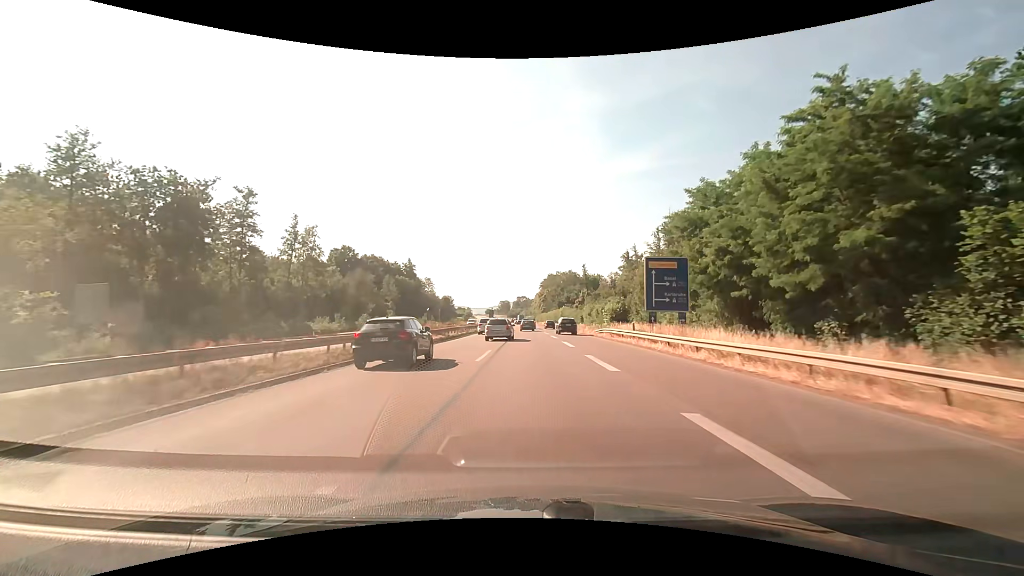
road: trunk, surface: asphalt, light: Day
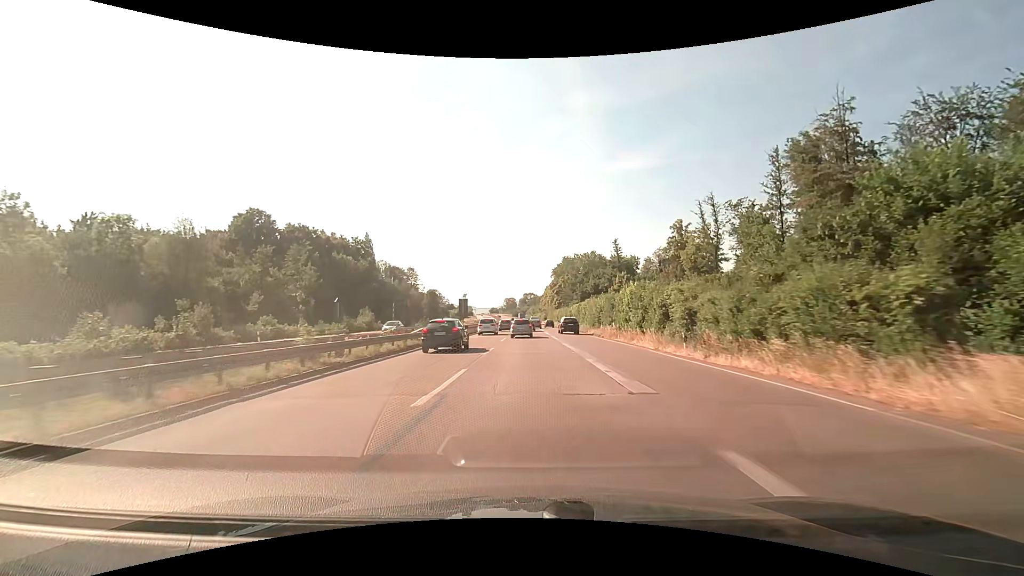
(-0.3, +62.2) m; -1°
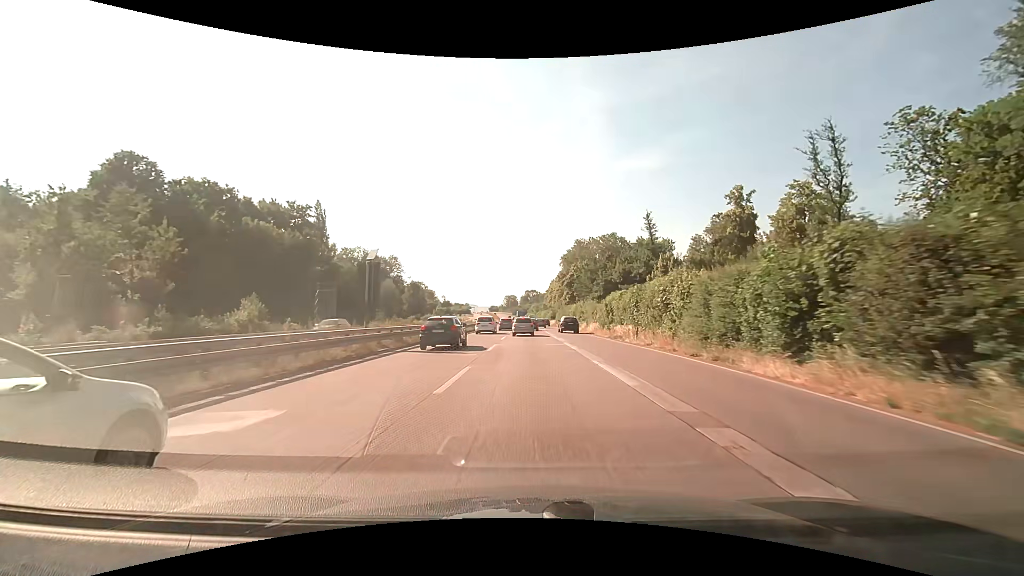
(-0.1, +36.7) m; 0°
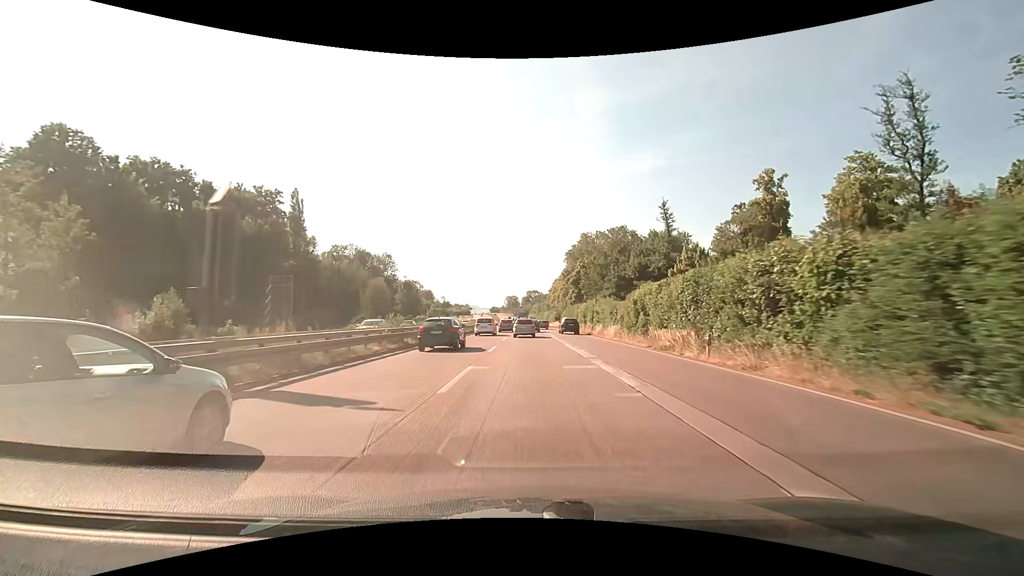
(0.0, +11.9) m; 0°
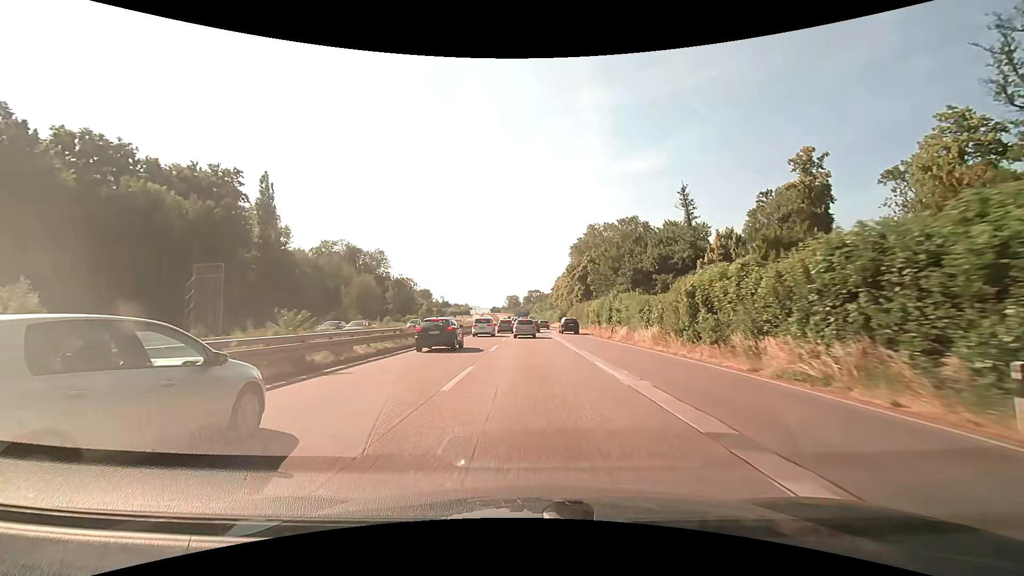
(-0.1, +11.8) m; 0°
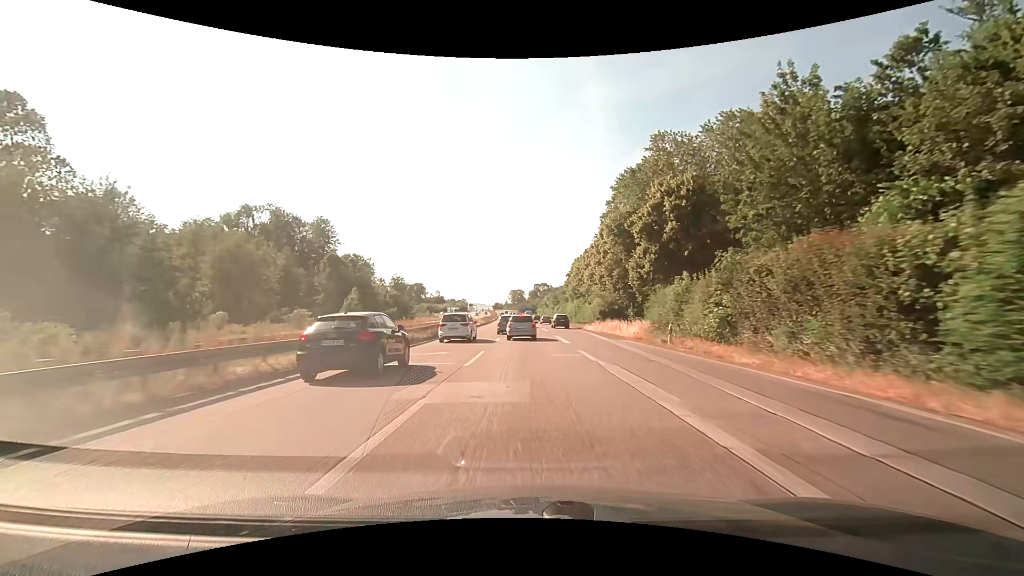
(-0.4, +55.8) m; -1°
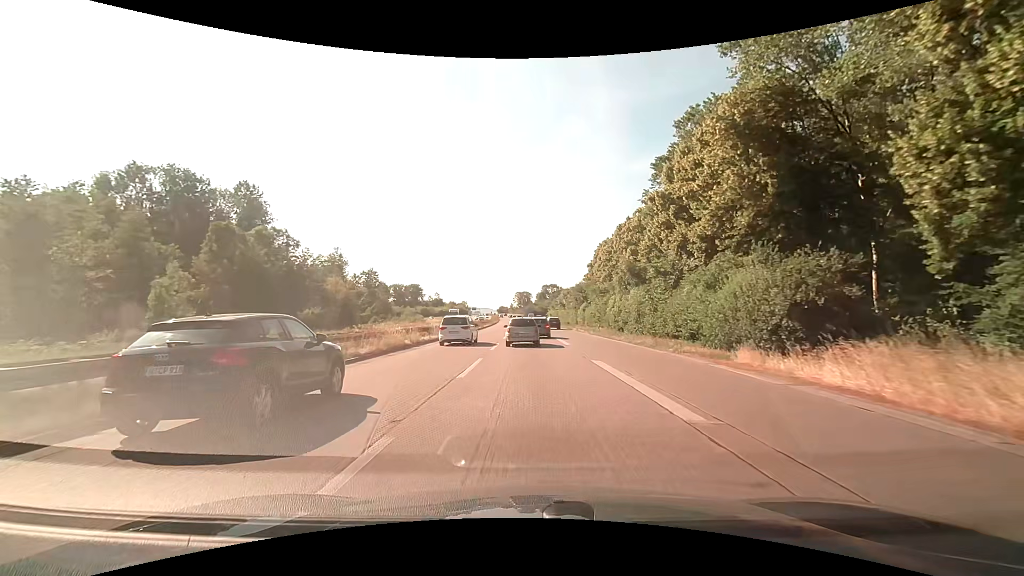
(-0.3, +38.6) m; -1°
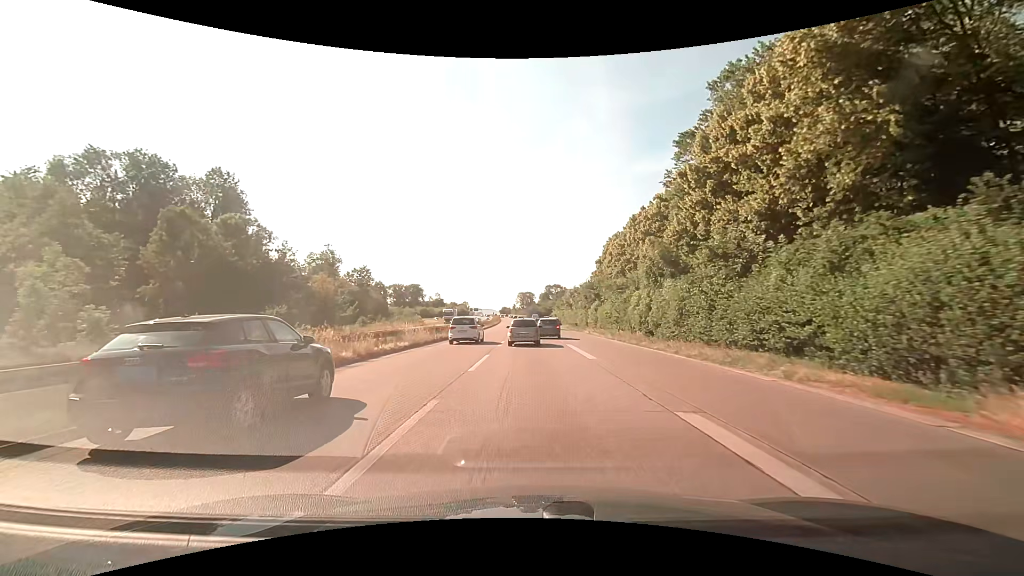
(-0.1, +9.2) m; -1°
(0, +10) (0, +20) (0, +30) (0, +40) (0, +50) (0, +60) (0, +70) (-1, +80) (-1, +90) (-1, +100) m
